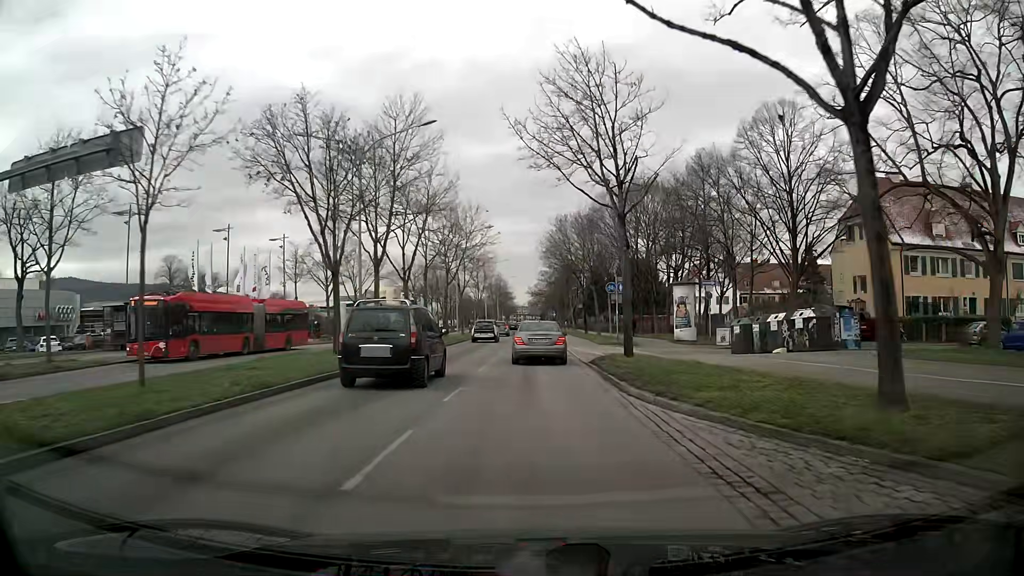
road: primary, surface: asphalt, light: Day
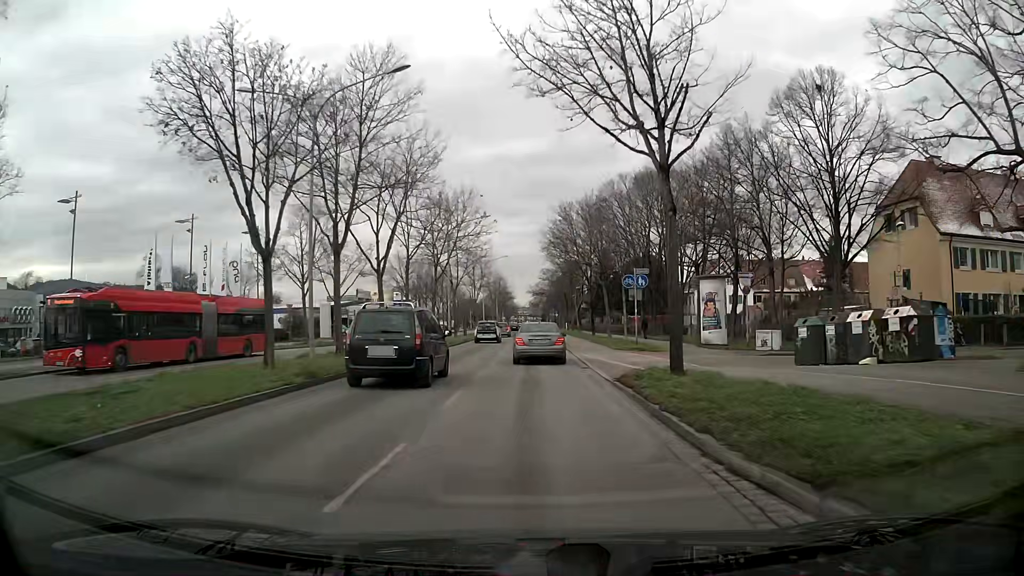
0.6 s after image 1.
(0.0, +6.7) m; -1°
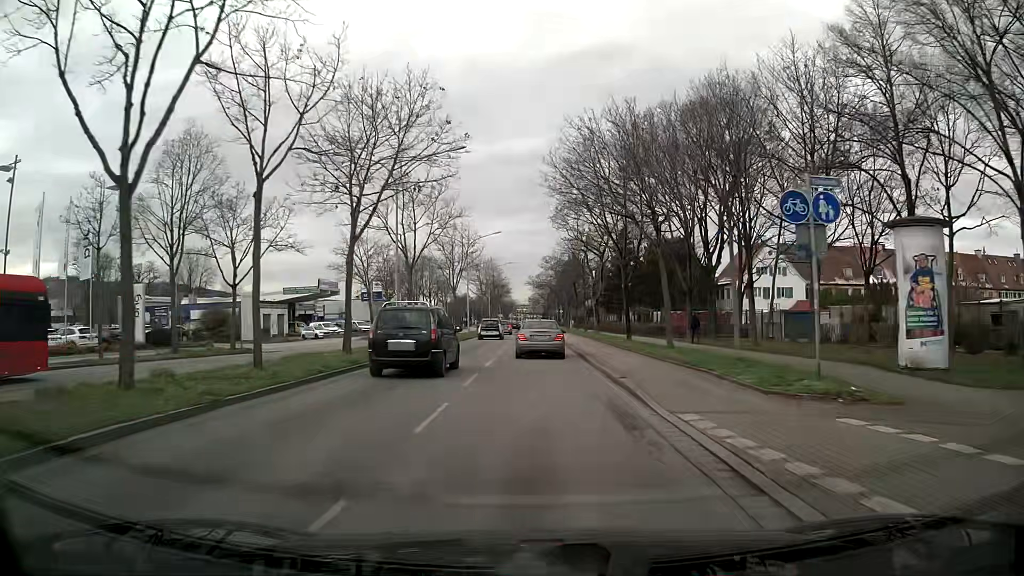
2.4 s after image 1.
(0.0, +20.7) m; 0°
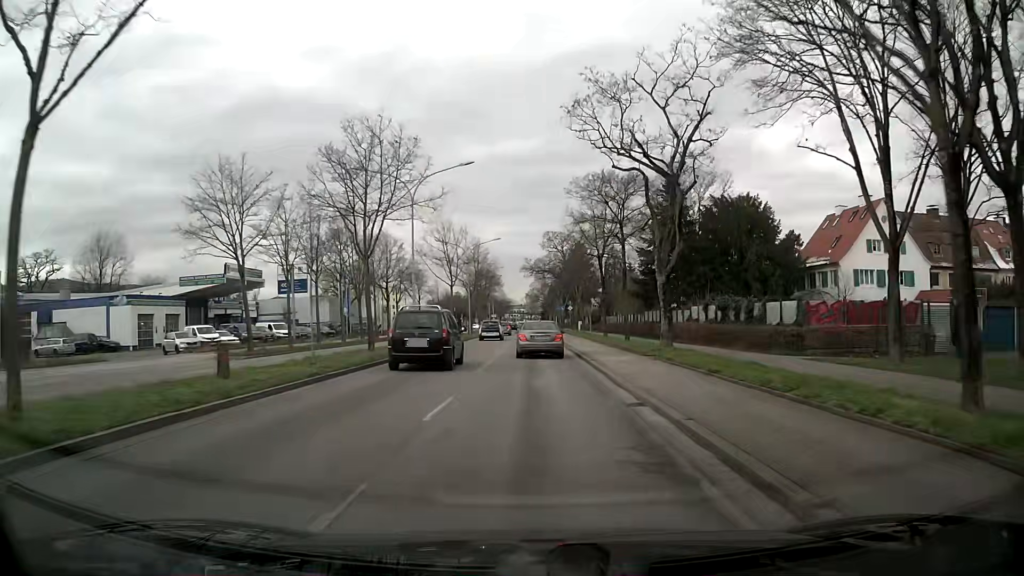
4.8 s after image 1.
(+0.2, +29.2) m; 0°
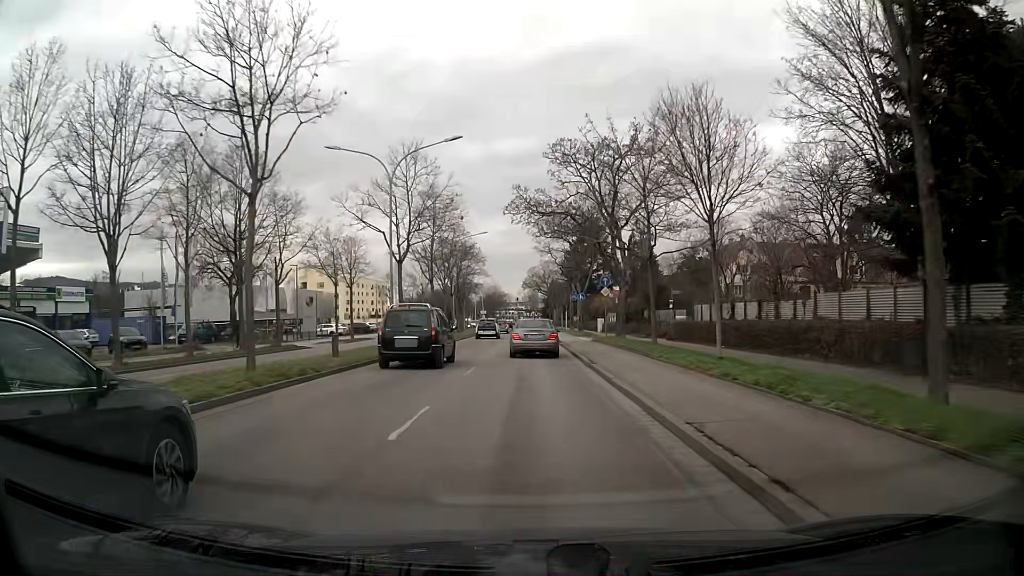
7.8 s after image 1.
(+0.3, +38.0) m; 0°
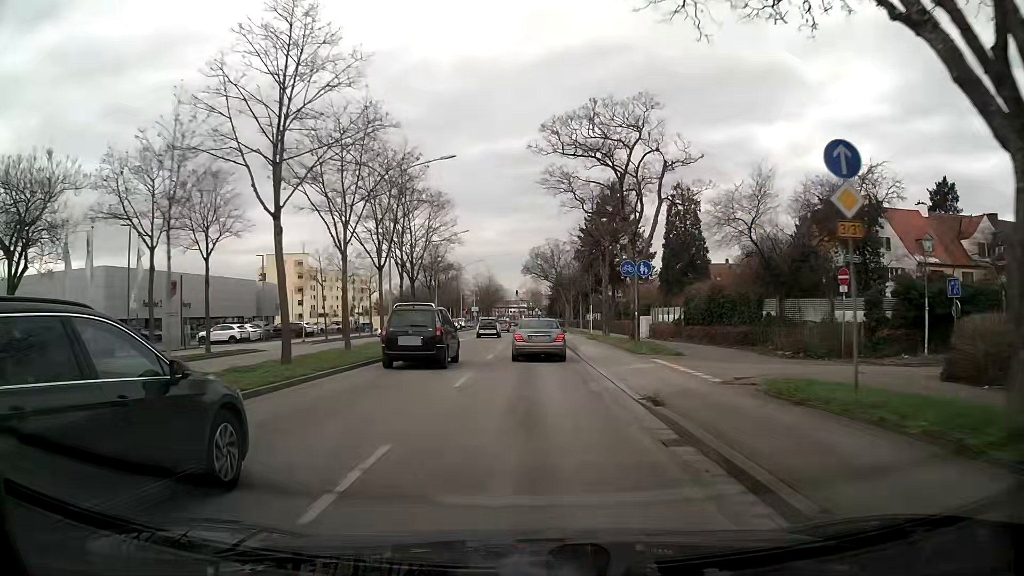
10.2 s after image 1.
(-0.1, +30.1) m; 0°
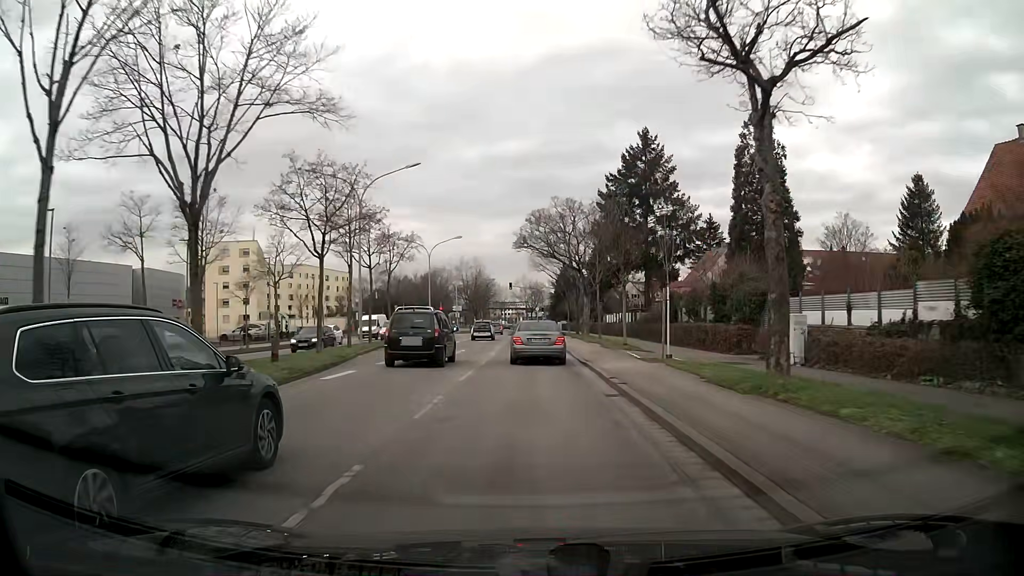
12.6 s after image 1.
(0.0, +29.0) m; -1°
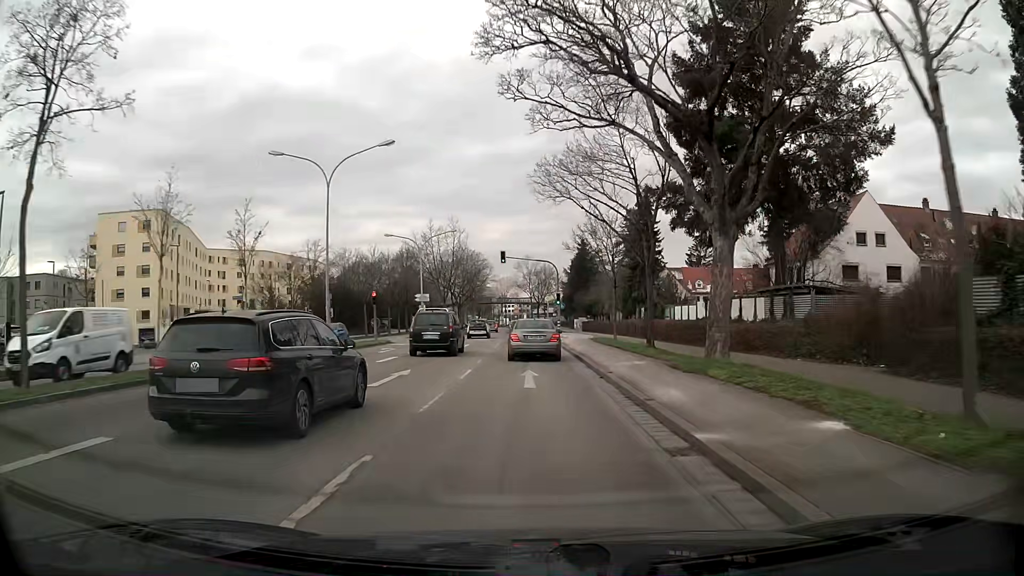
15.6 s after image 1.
(+0.1, +35.8) m; 0°
(0, +10) (0, +20) (0, +30) (0, +40) (0, +50) (-1, +60) (-1, +70) (-1, +80) (-2, +90) (-2, +100) m
